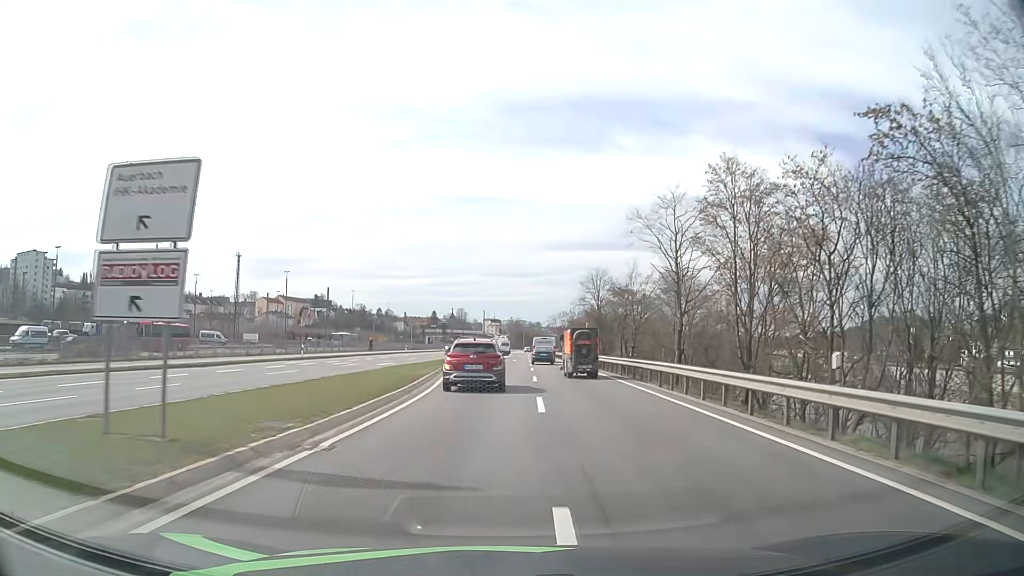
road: primary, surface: asphalt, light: Day
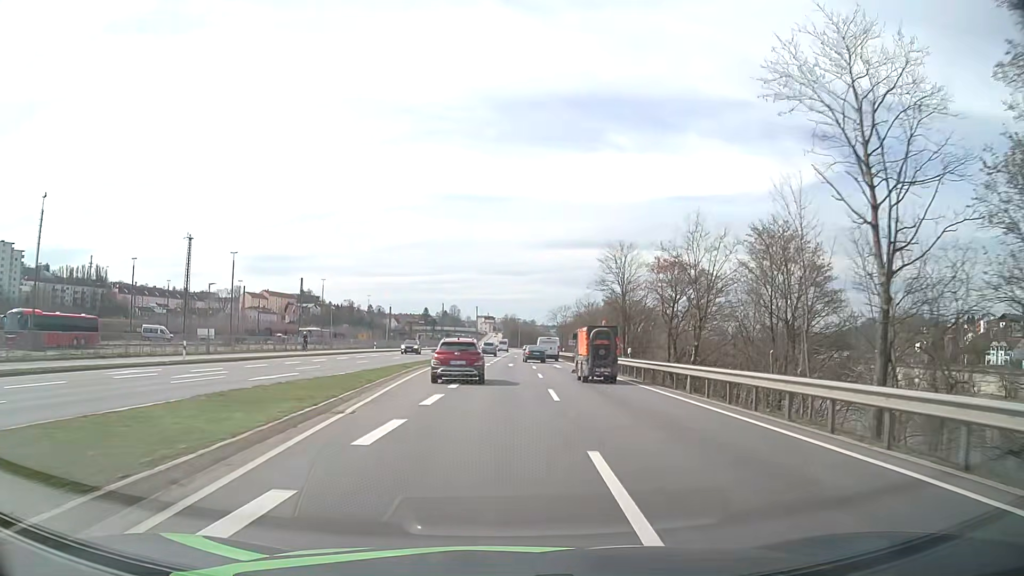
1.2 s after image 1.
(+0.1, +21.2) m; +1°
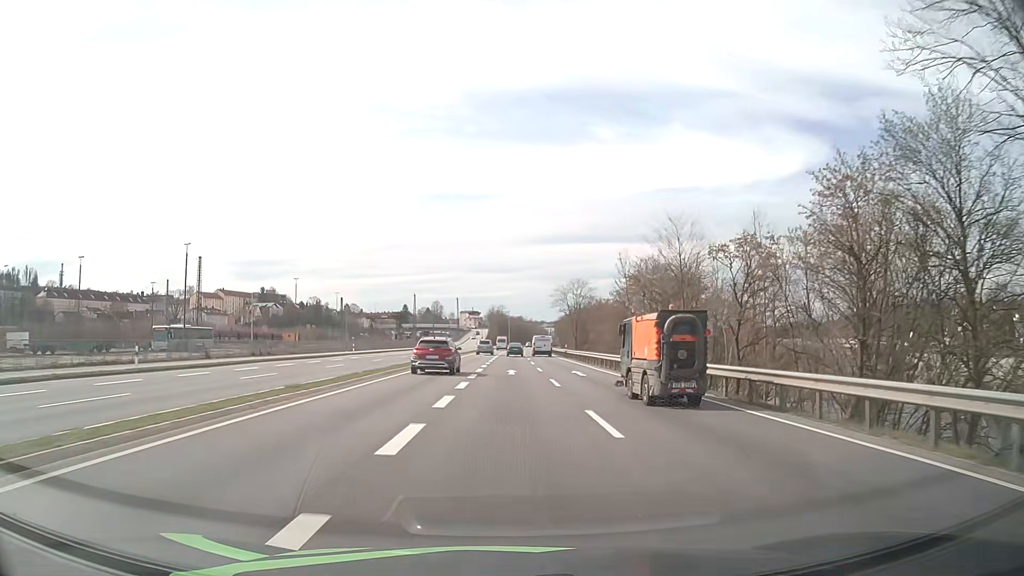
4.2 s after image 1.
(+0.5, +55.1) m; +1°
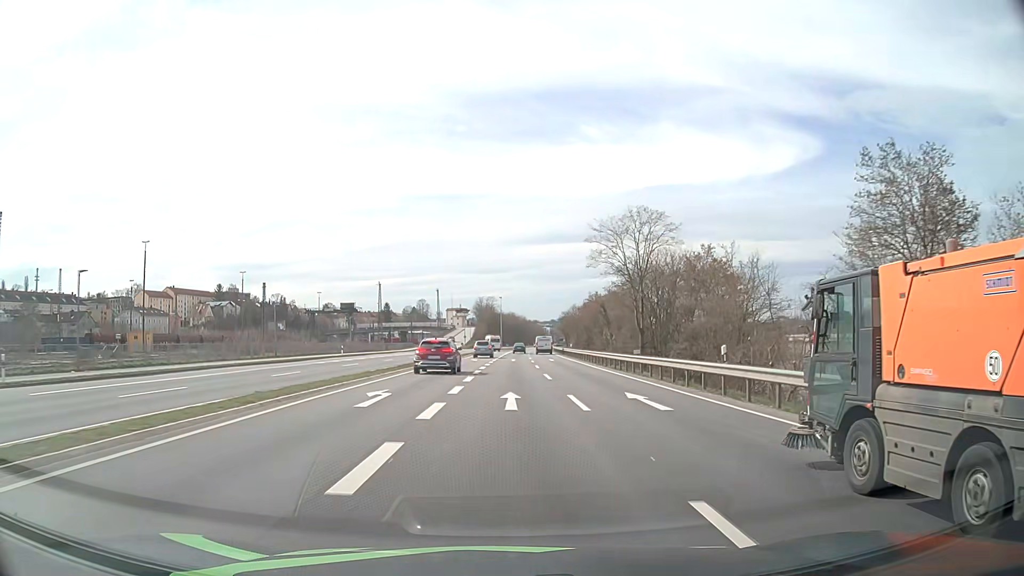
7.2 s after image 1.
(+0.4, +56.3) m; +1°
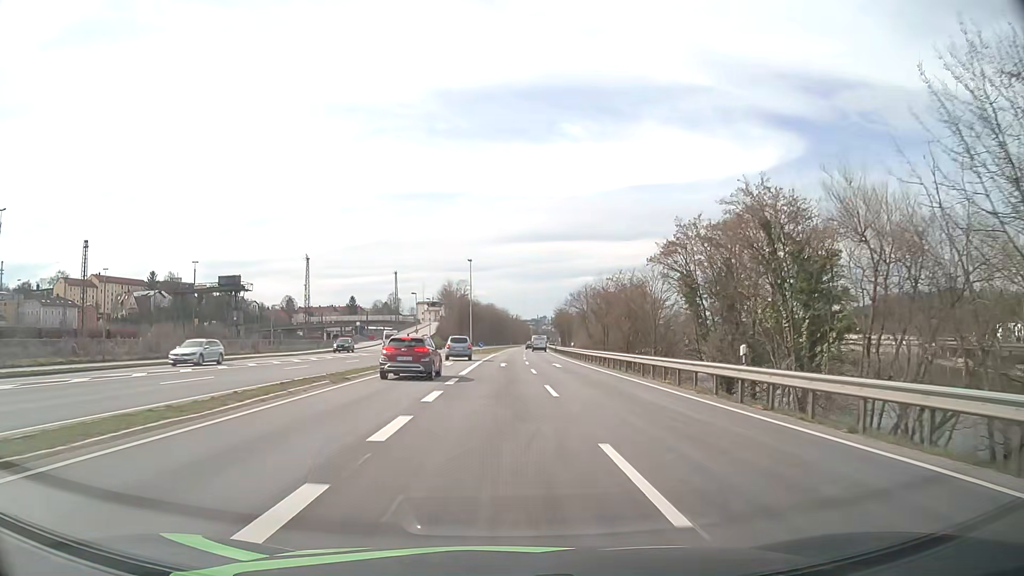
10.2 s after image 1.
(+0.5, +56.8) m; +2°
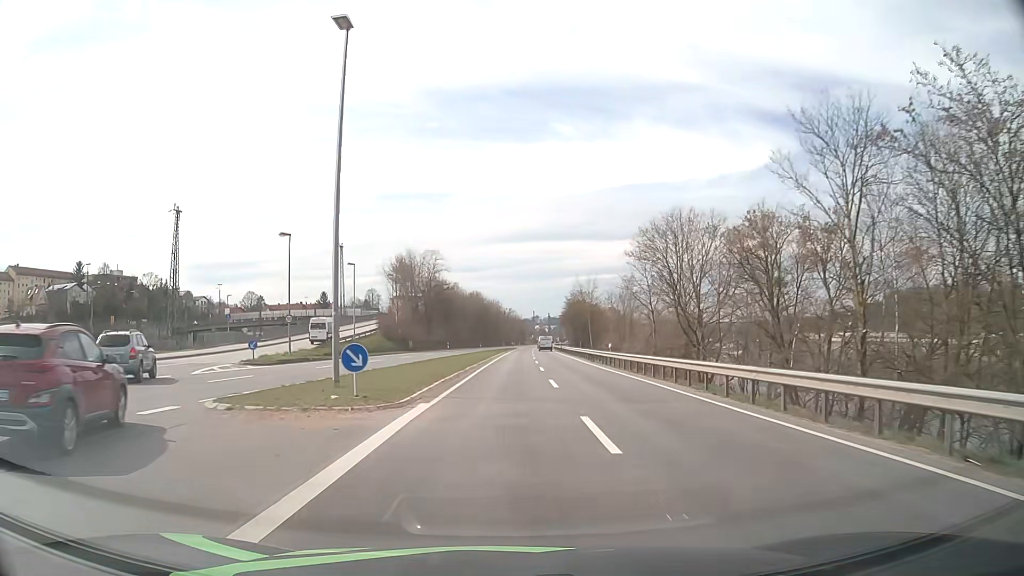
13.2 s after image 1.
(+0.3, +56.9) m; +1°
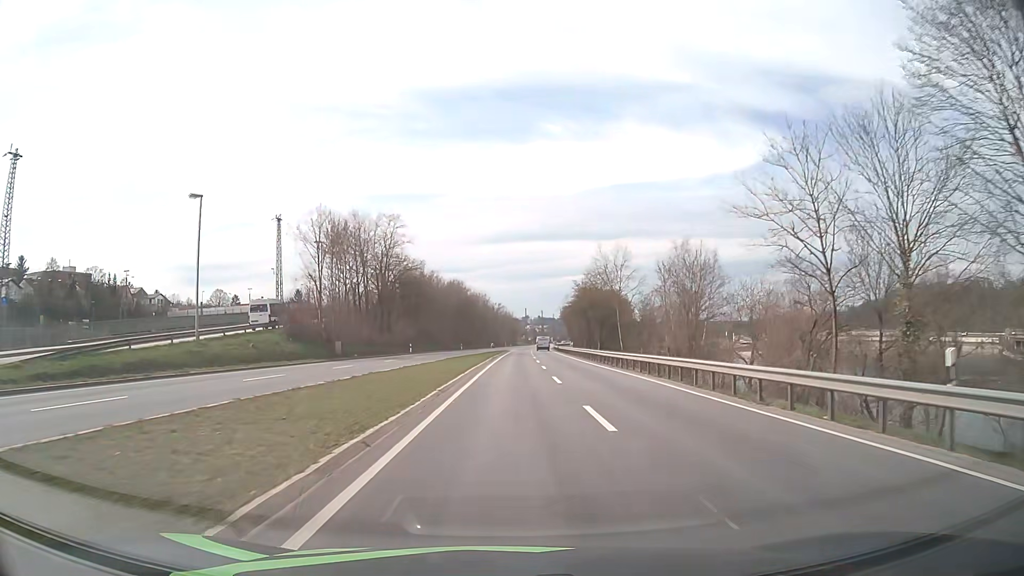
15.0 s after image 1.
(+0.1, +33.9) m; +1°
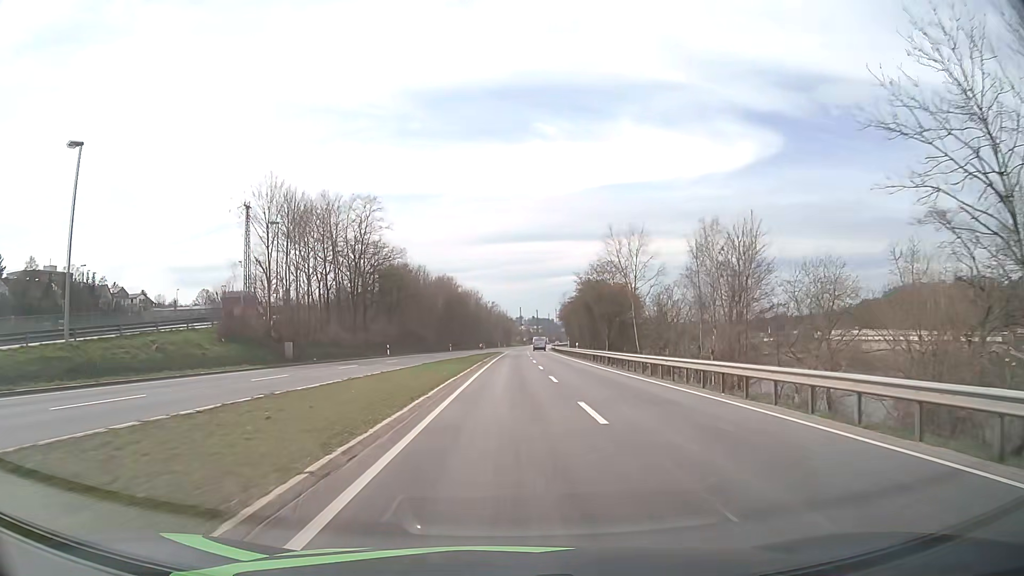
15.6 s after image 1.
(+0.1, +11.3) m; +1°
(0, +10) (0, +20) (0, +30) (0, +40) (+1, +50) (+1, +60) (+1, +70) (+2, +80) (+2, +90) (+3, +100) m
